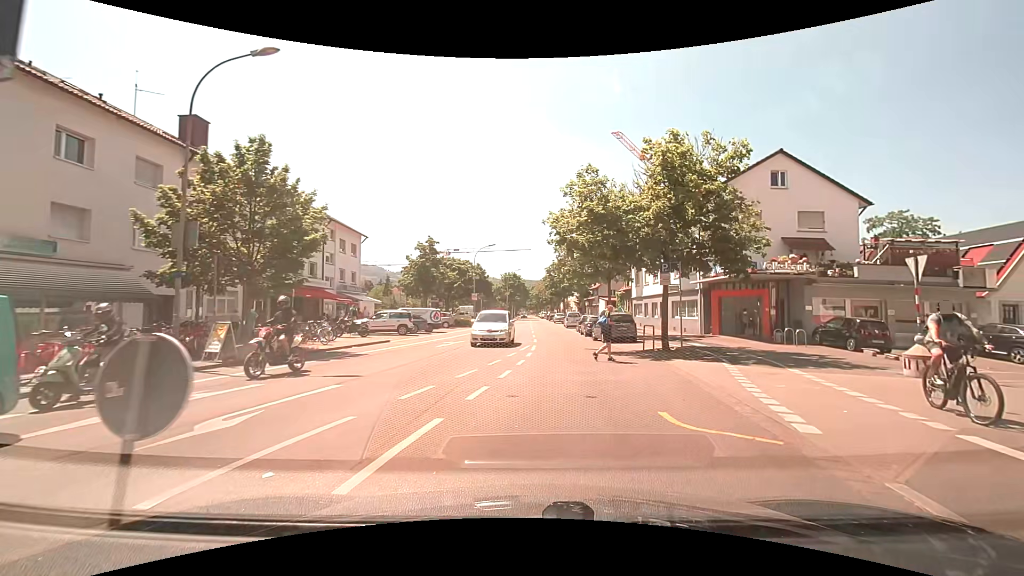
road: tertiary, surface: asphalt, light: Day
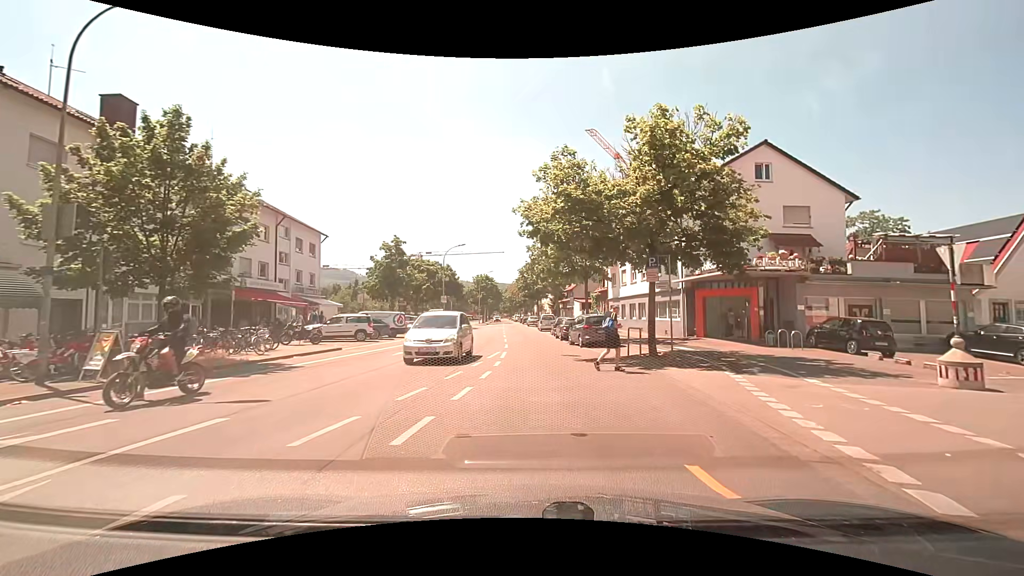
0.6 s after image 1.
(+0.1, +2.8) m; +1°
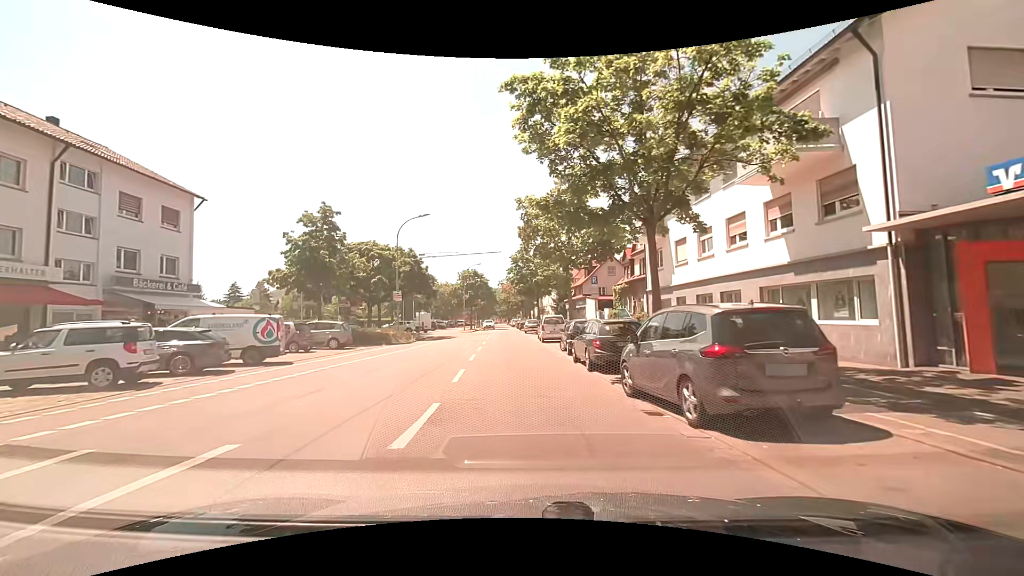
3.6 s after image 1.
(+1.0, +18.2) m; +1°
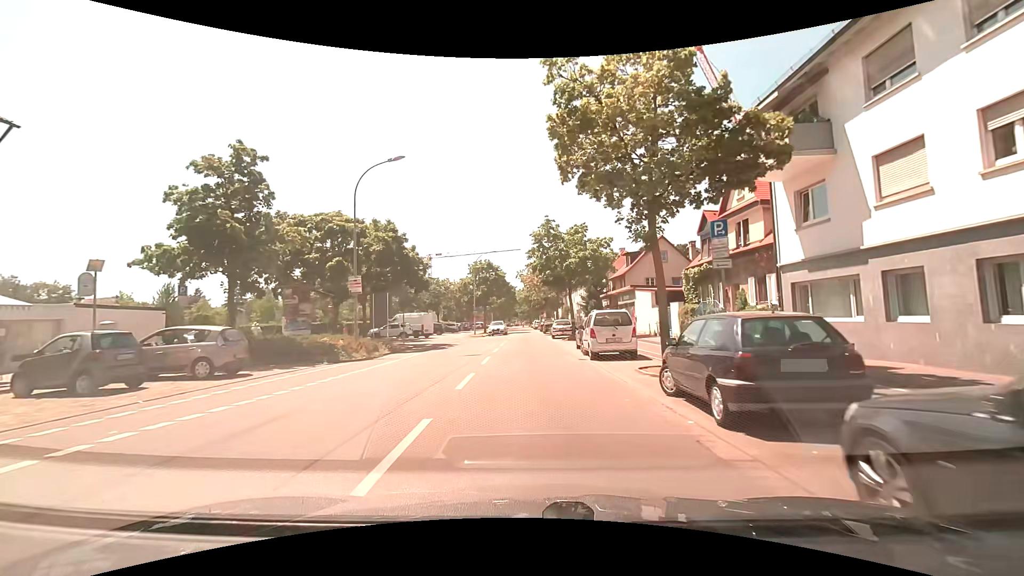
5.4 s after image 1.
(-0.2, +13.8) m; -1°
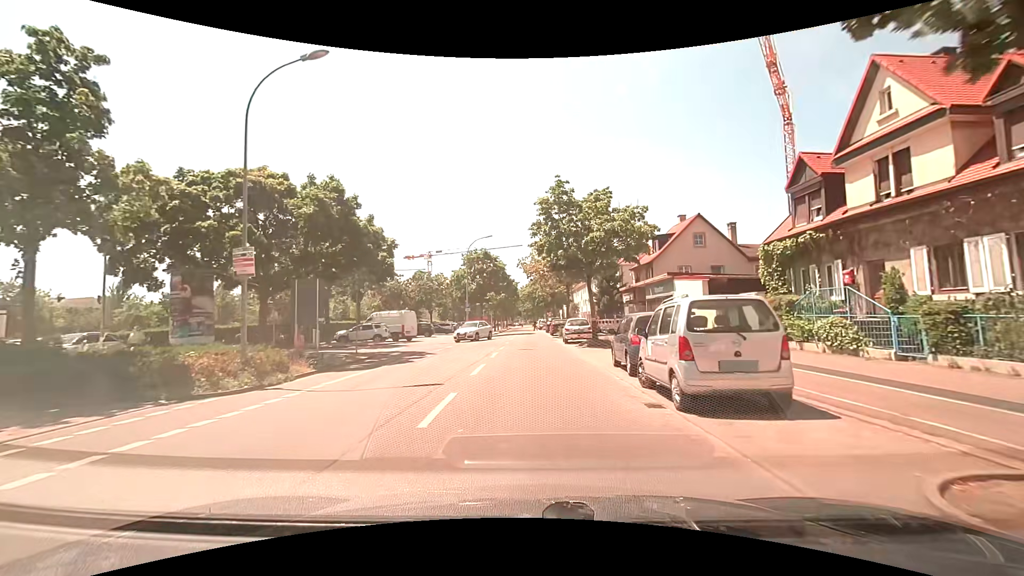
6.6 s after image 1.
(-0.1, +9.5) m; 0°
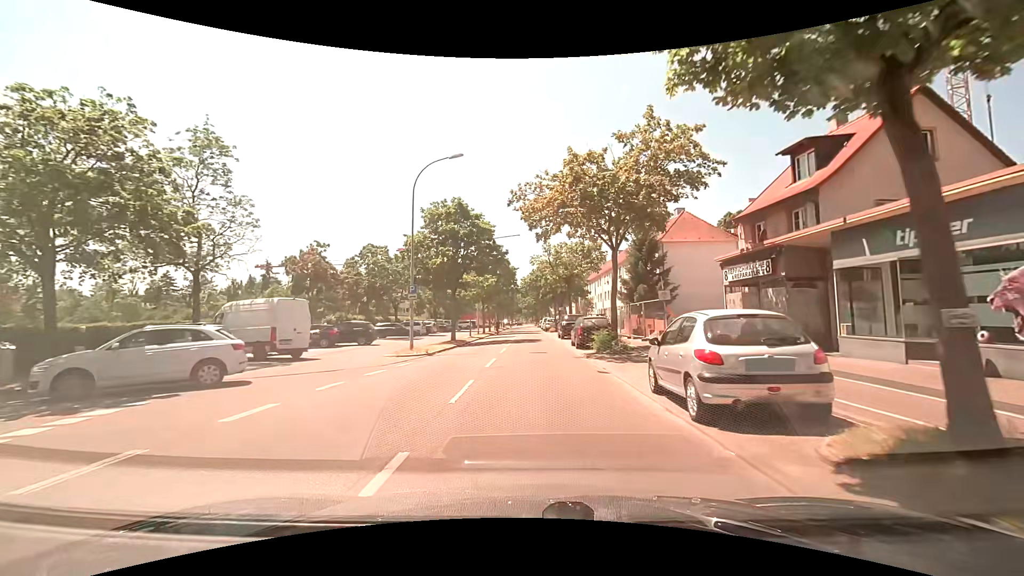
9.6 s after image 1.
(-0.1, +21.9) m; 0°
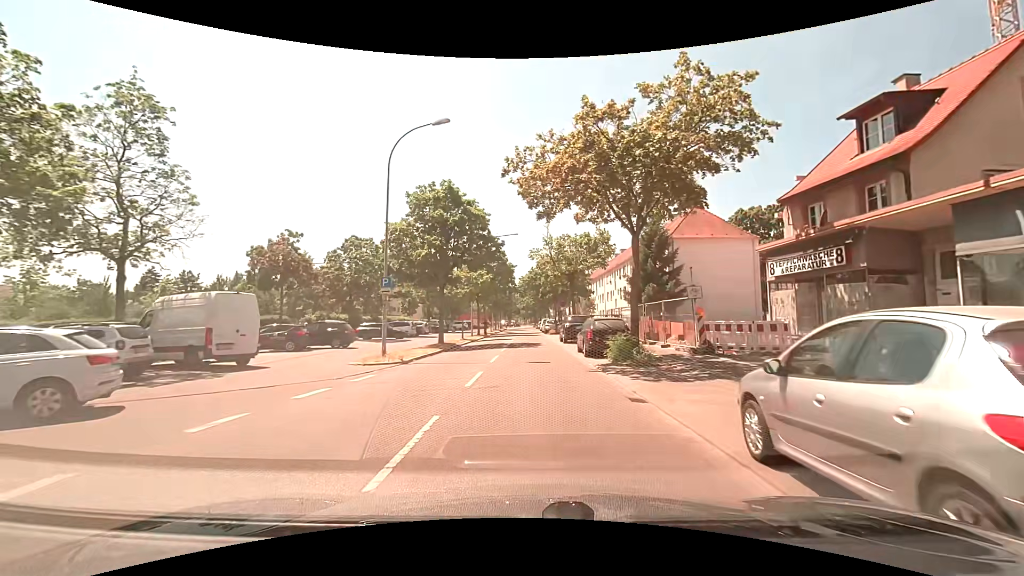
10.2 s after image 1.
(0.0, +4.1) m; -1°
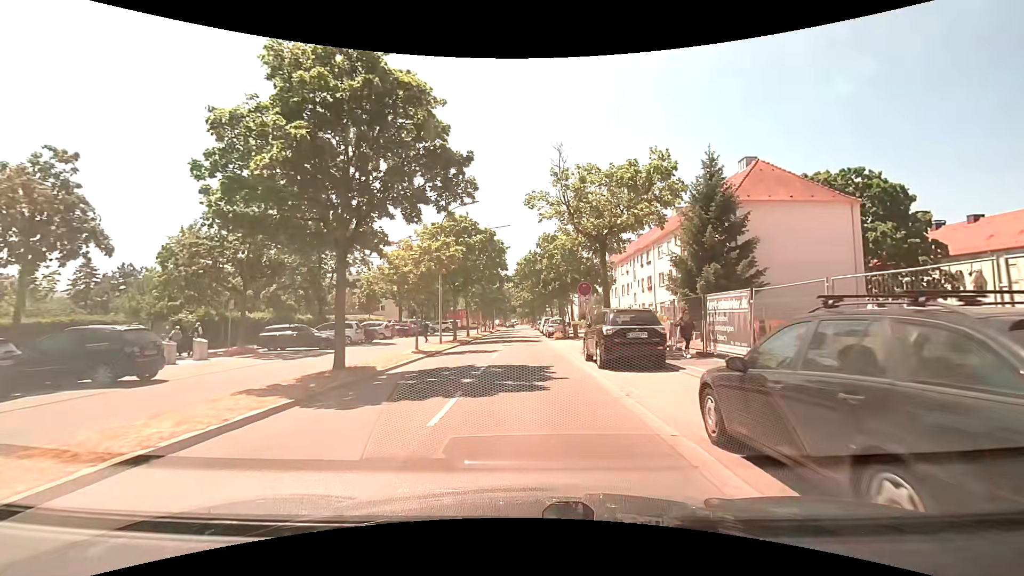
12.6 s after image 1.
(+0.3, +15.6) m; +2°
(0, +10) (0, +20) (0, +30) (0, +40) (-1, +50) (-1, +60) (-1, +70) (-1, +80) (-1, +90) (-2, +100) m
